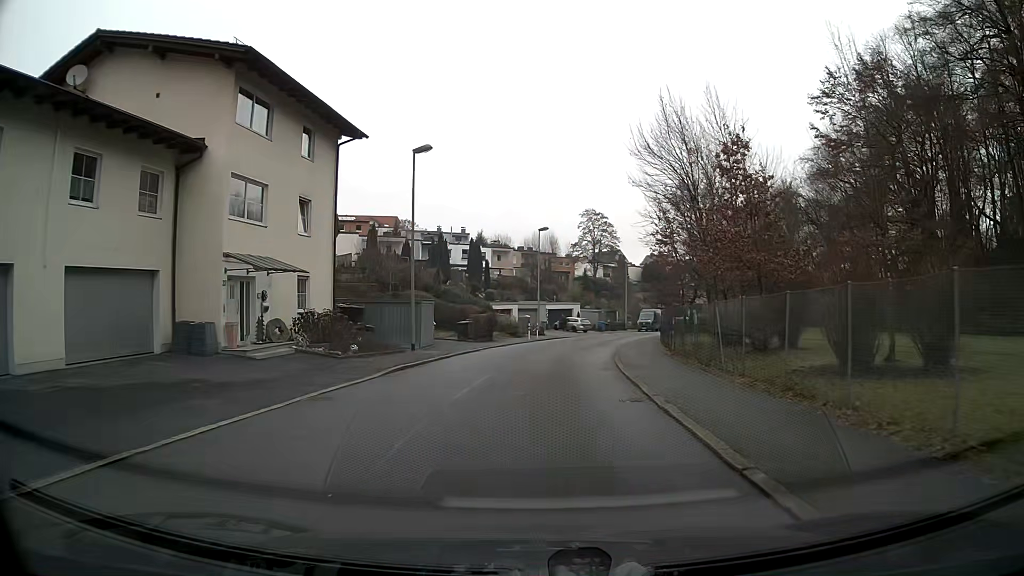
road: residential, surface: asphalt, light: Day
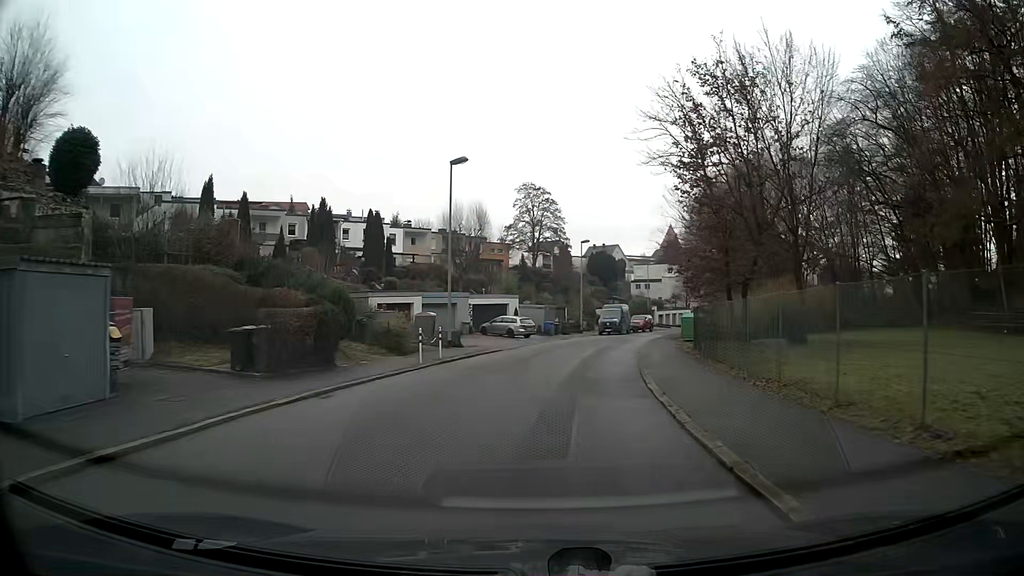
(+1.1, +22.3) m; +6°
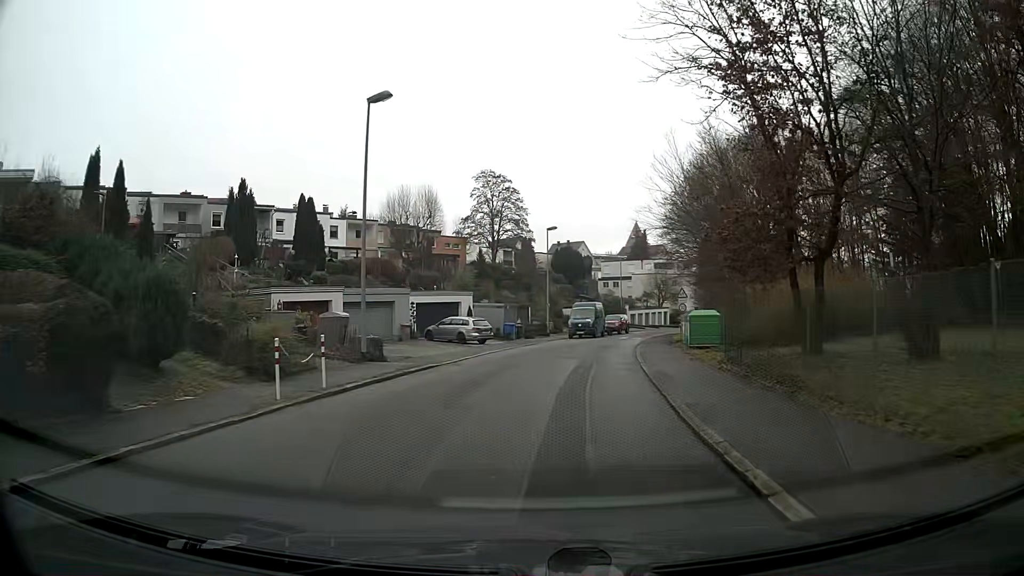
(+0.3, +9.0) m; +3°
